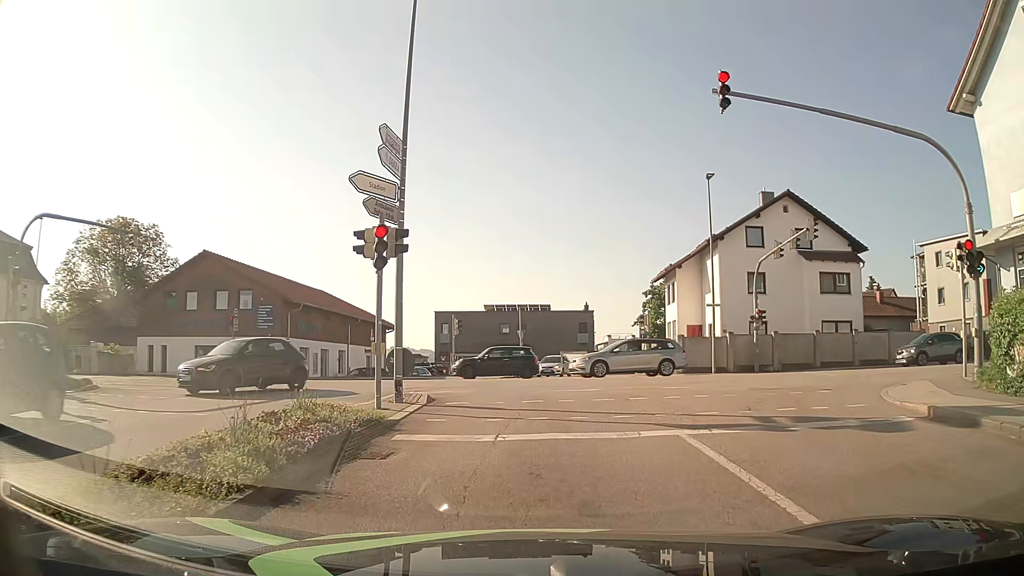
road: tertiary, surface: asphalt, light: Day
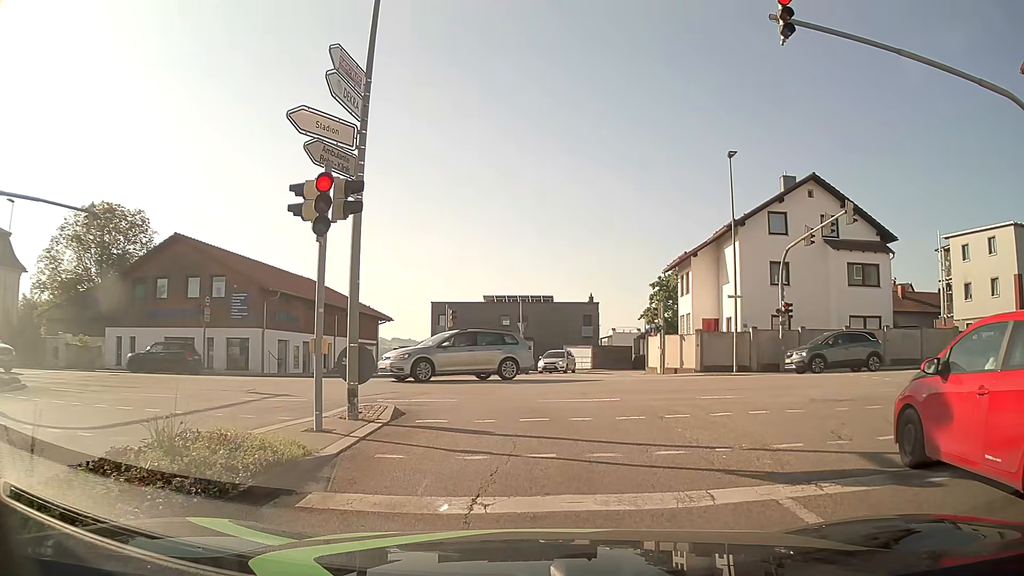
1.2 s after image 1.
(0.0, +3.5) m; +1°
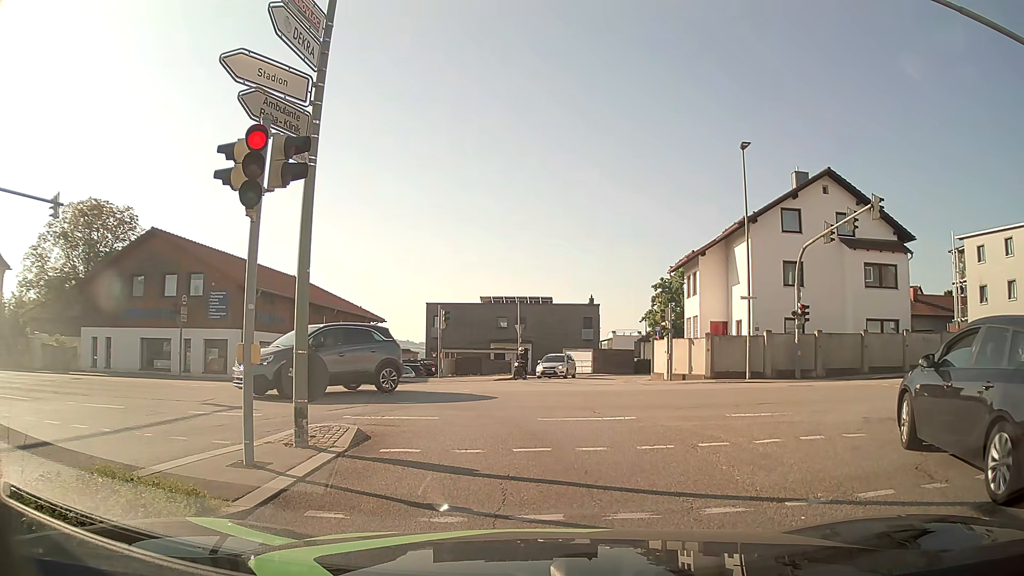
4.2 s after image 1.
(-0.1, +2.1) m; -2°
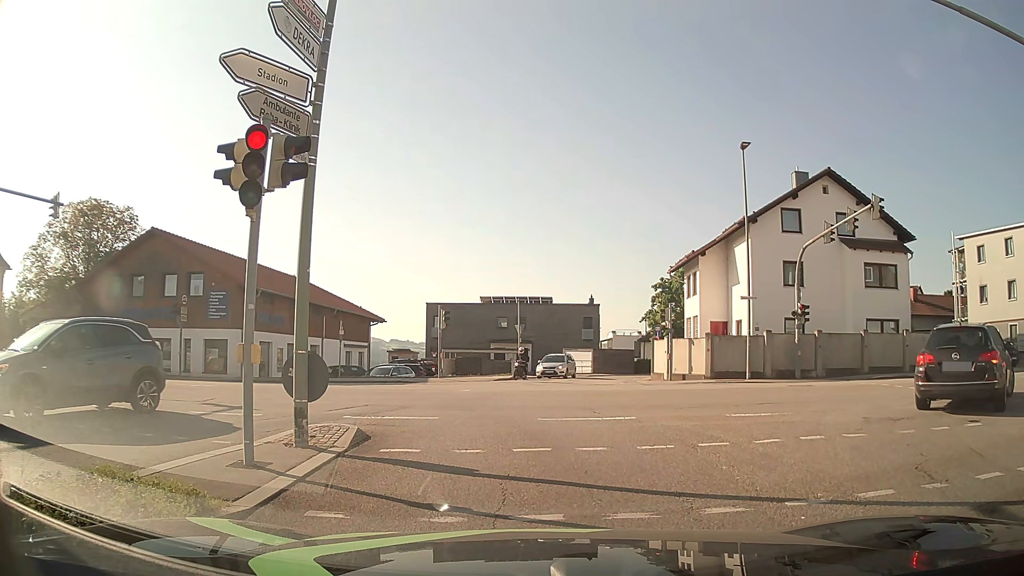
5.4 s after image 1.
(0.0, 0.0) m; 0°
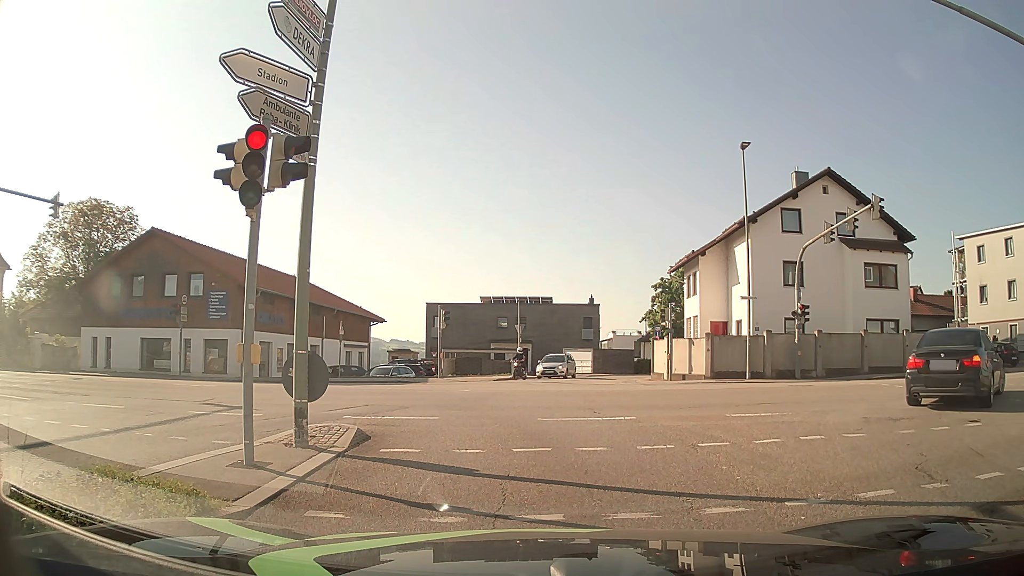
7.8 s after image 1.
(0.0, 0.0) m; 0°
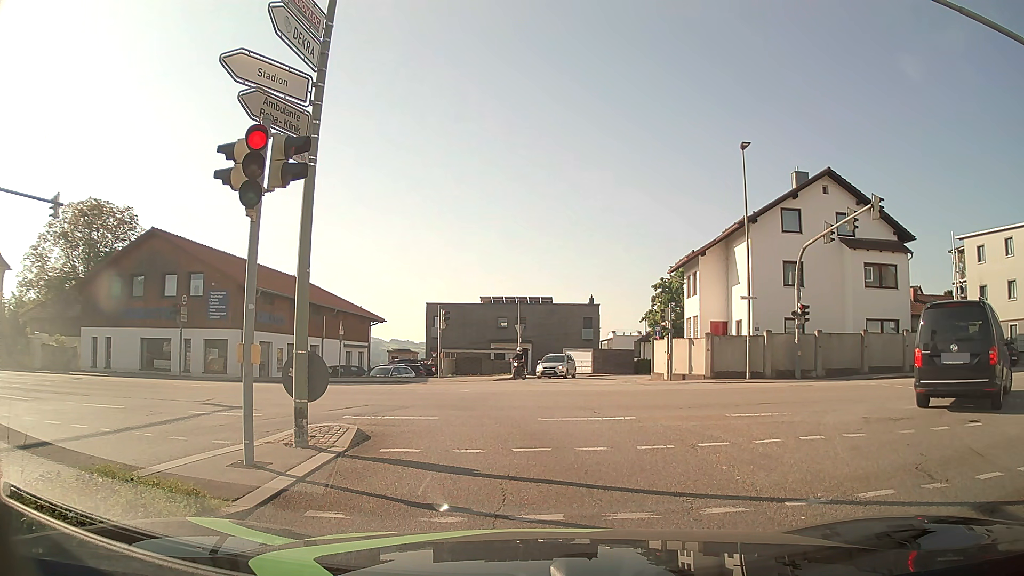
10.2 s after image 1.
(0.0, 0.0) m; 0°
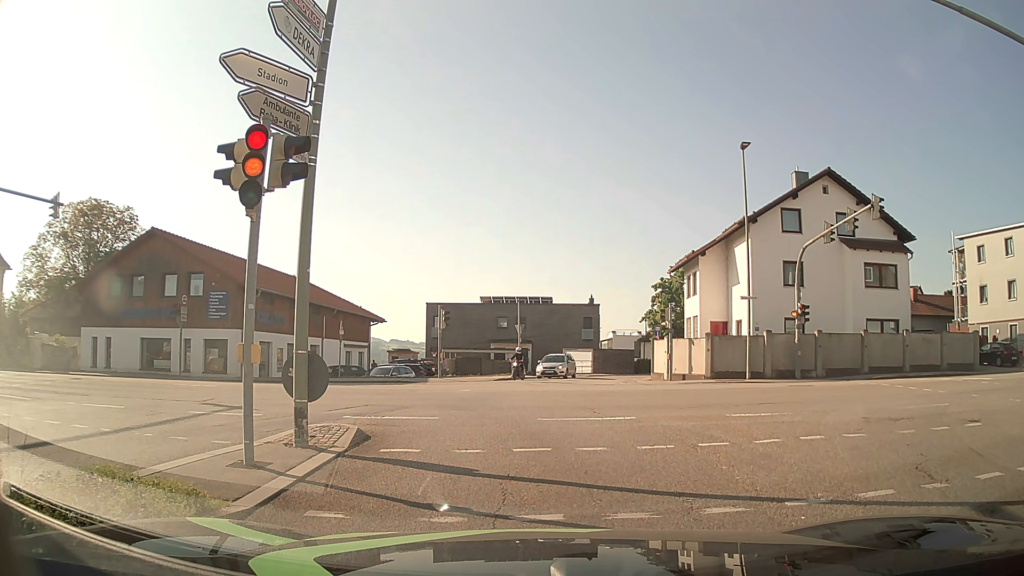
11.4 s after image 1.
(0.0, 0.0) m; 0°
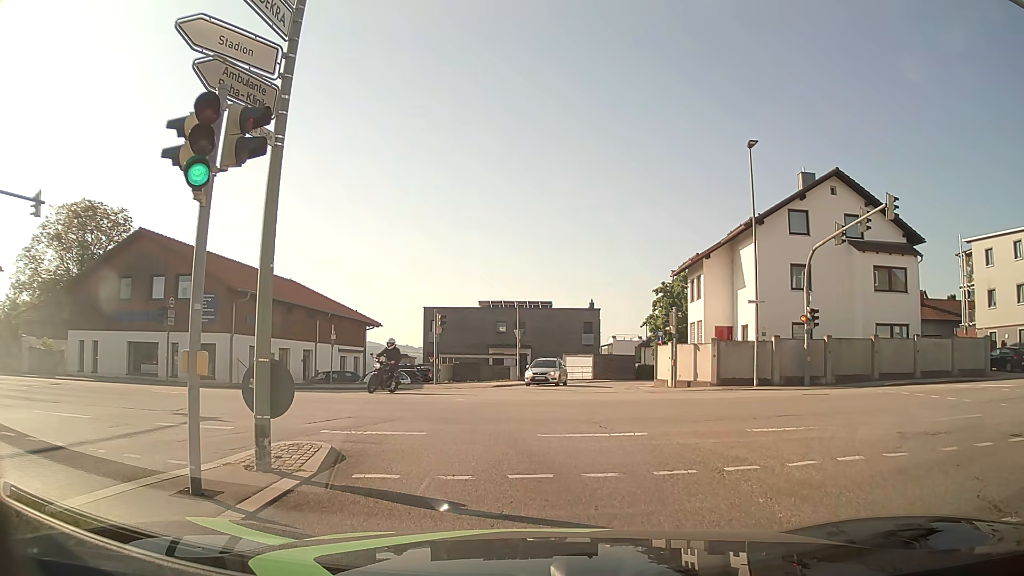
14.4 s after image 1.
(0.0, +1.3) m; +1°
(0, +10) (-3, +19) (-11, +24) (-21, +25) (-31, +25) (-41, +25) (-51, +25) (-61, +24) (-71, +23) (-81, +23) m
